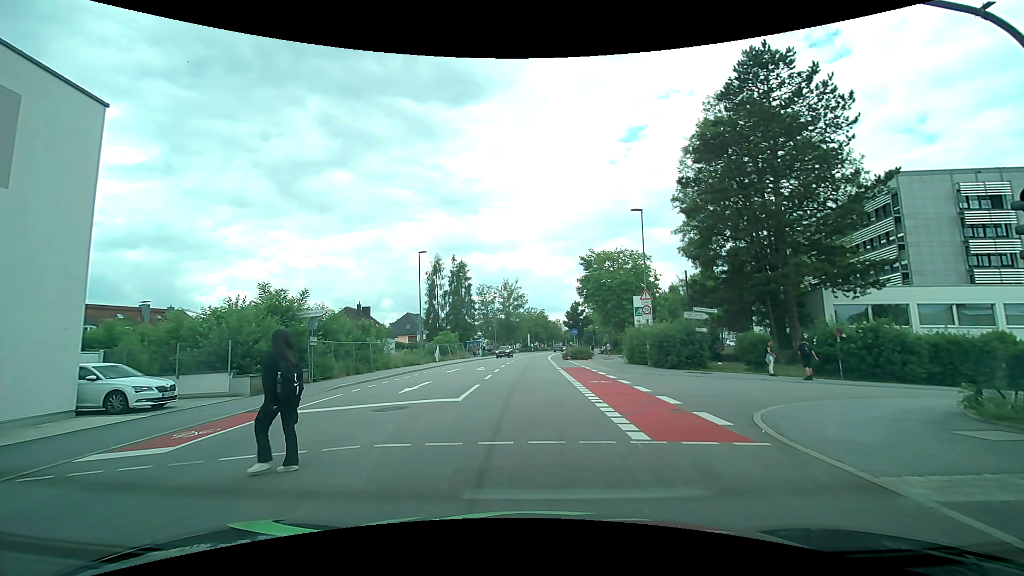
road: tertiary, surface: asphalt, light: Day
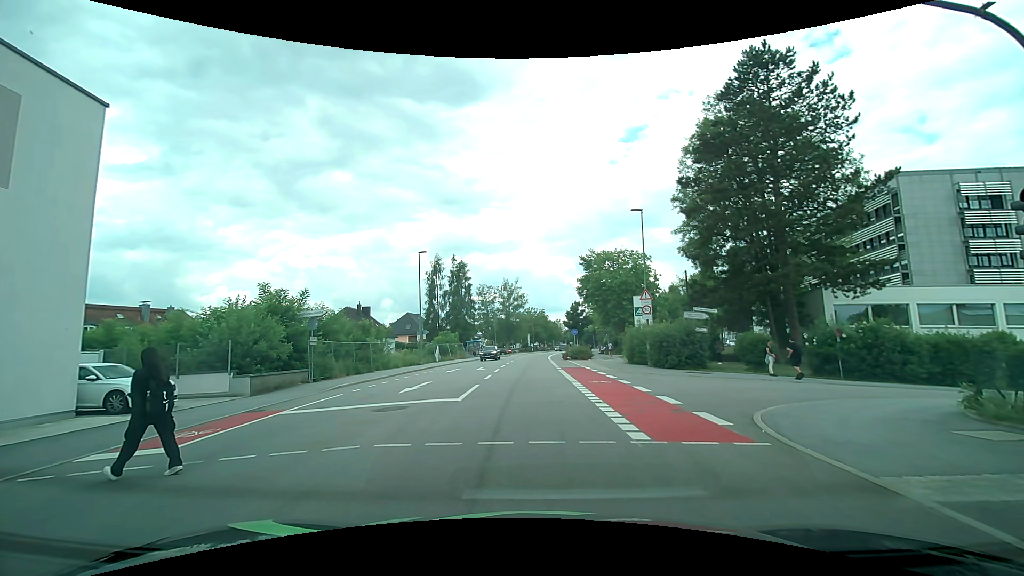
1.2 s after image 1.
(0.0, 0.0) m; 0°
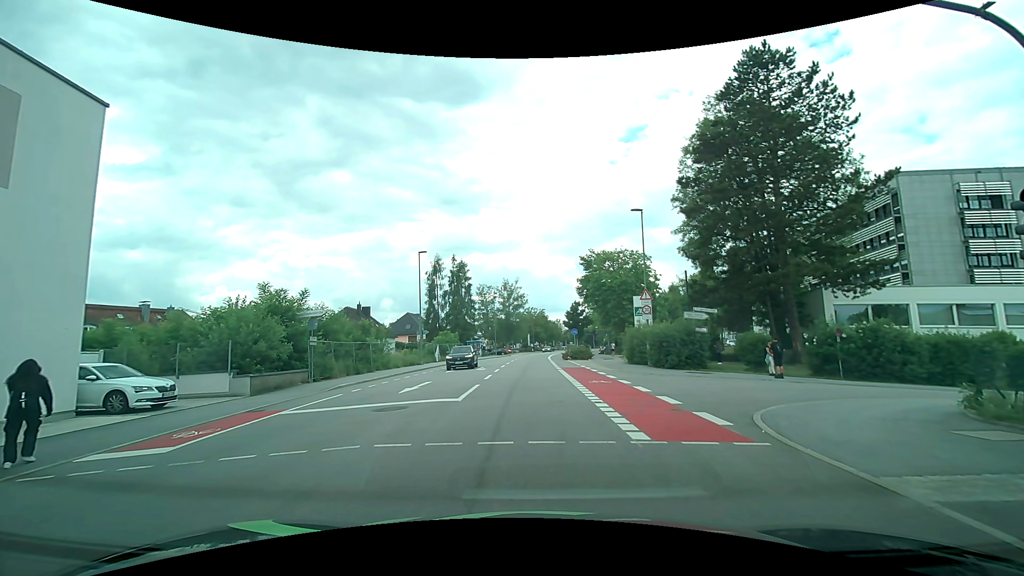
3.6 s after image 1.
(0.0, 0.0) m; 0°
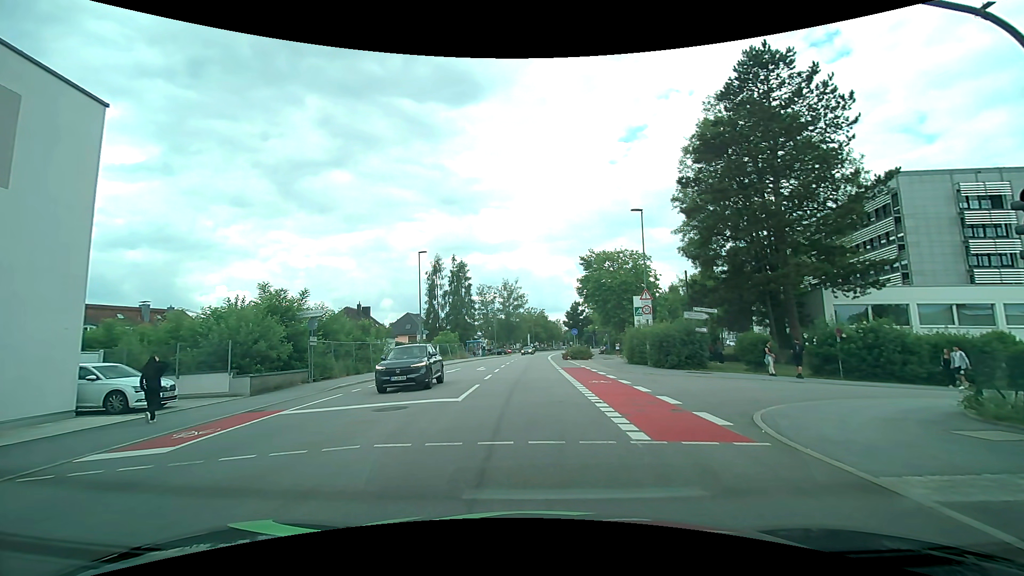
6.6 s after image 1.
(0.0, 0.0) m; 0°
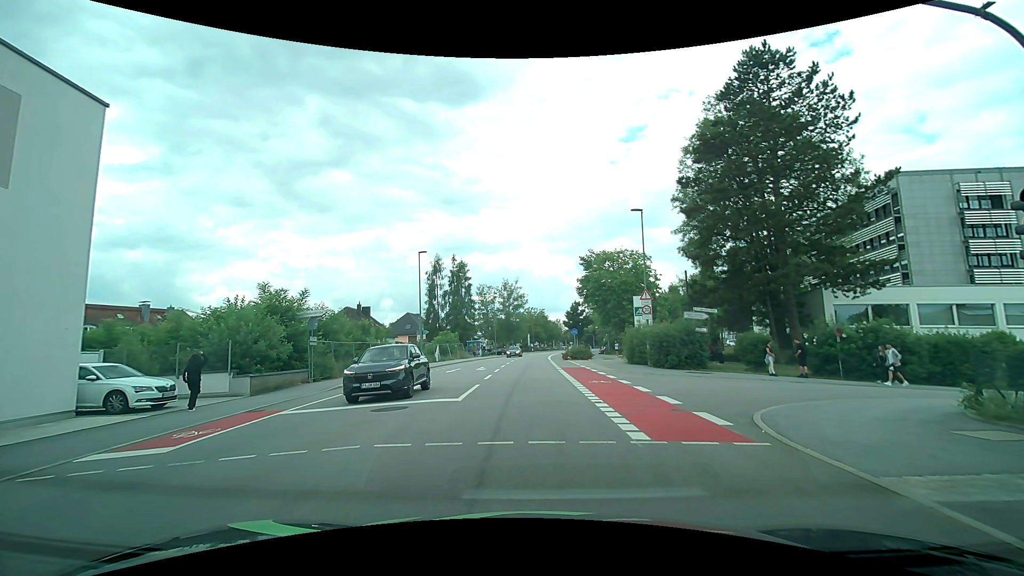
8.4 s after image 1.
(0.0, 0.0) m; 0°
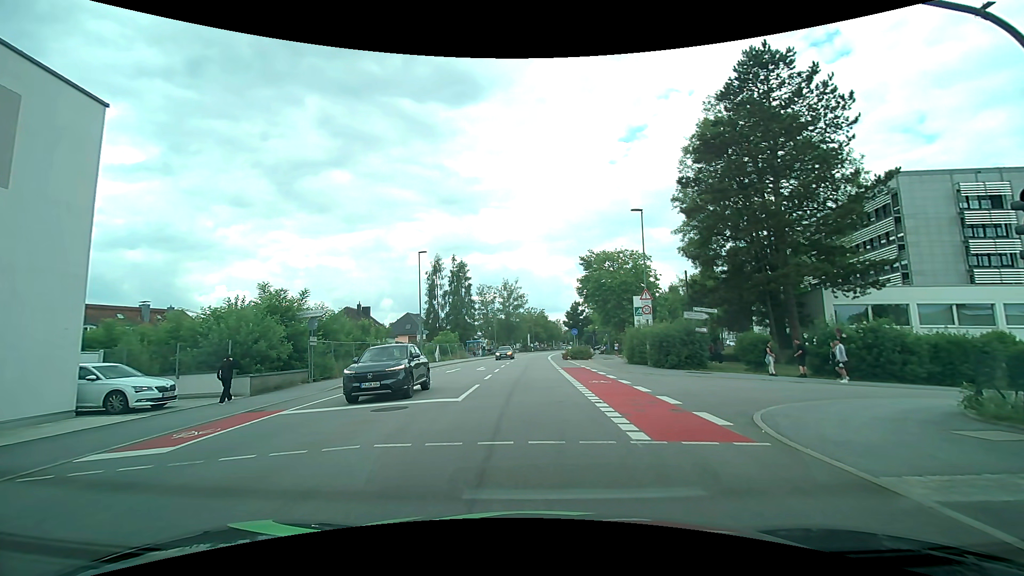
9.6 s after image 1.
(0.0, 0.0) m; 0°
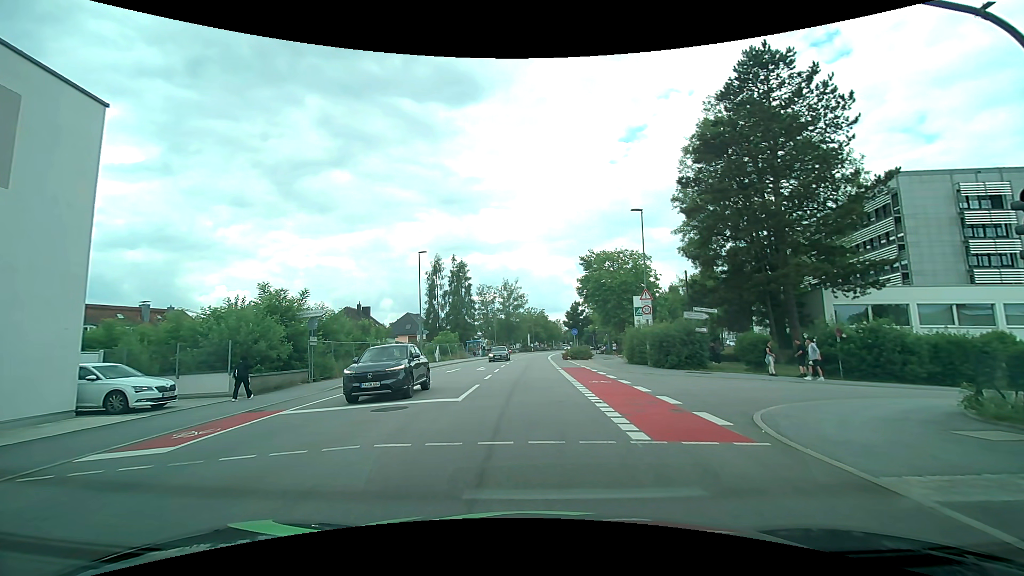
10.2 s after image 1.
(0.0, 0.0) m; 0°
